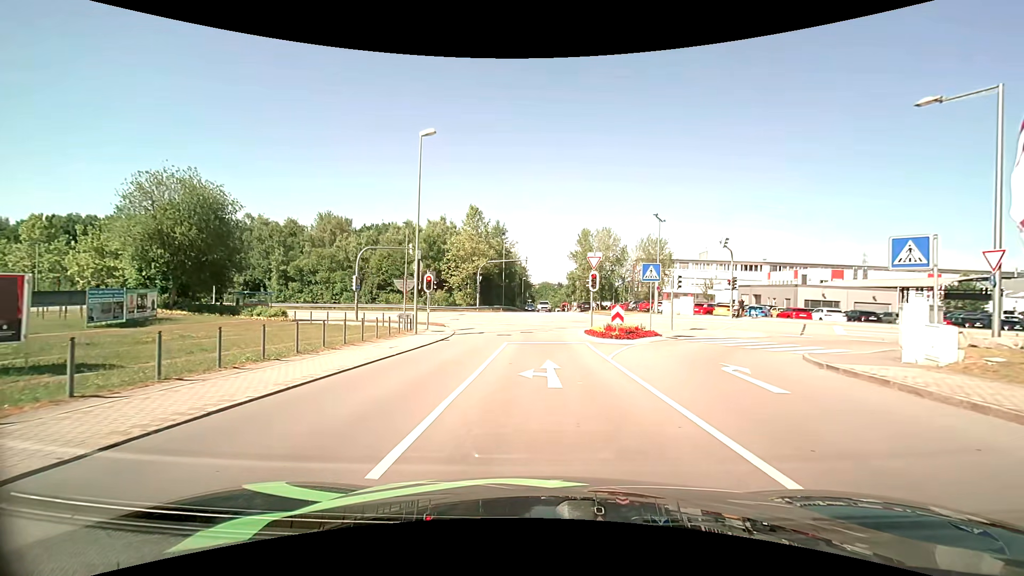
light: Day
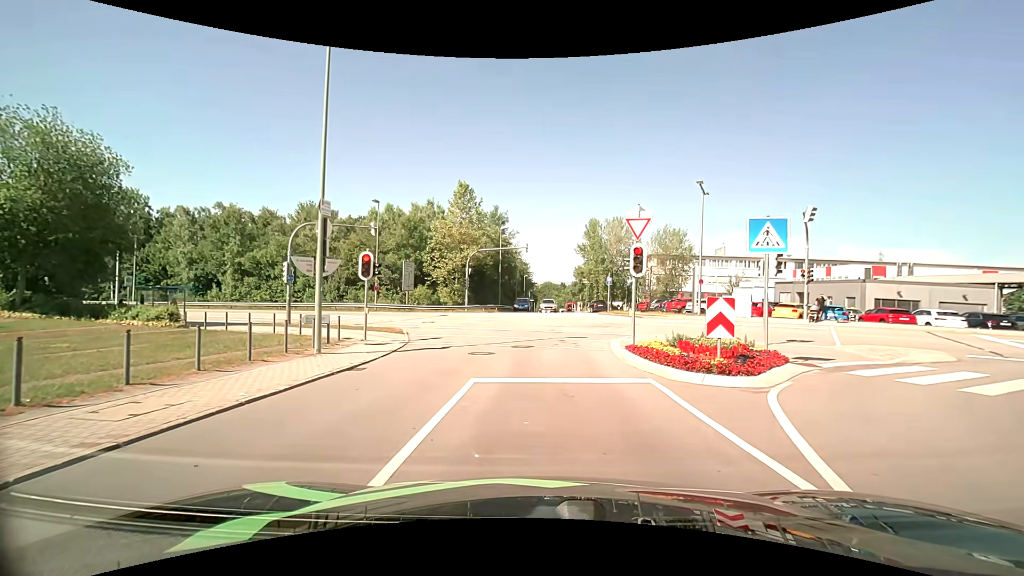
(0.0, +11.1) m; 0°
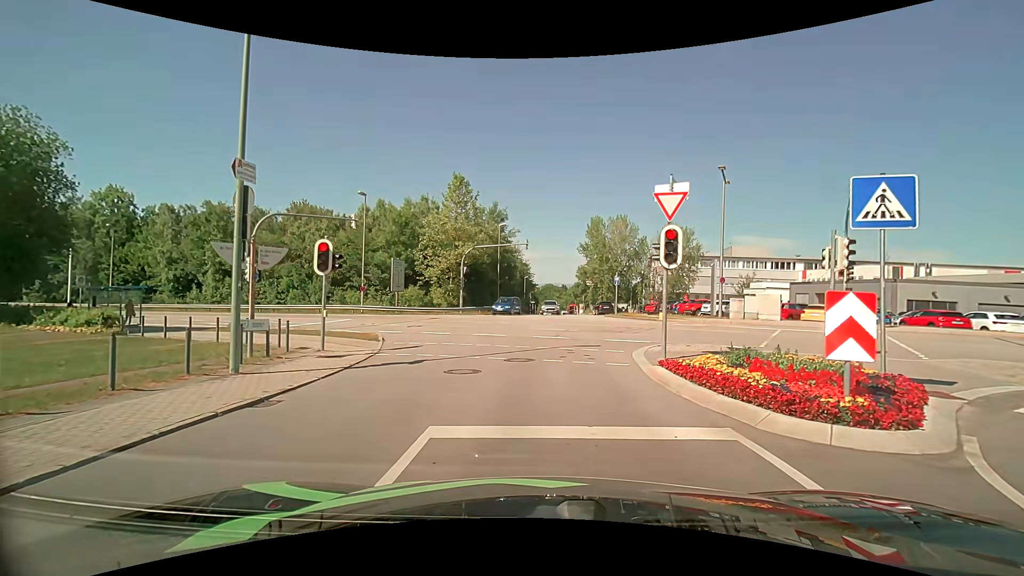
(0.0, +3.6) m; -1°
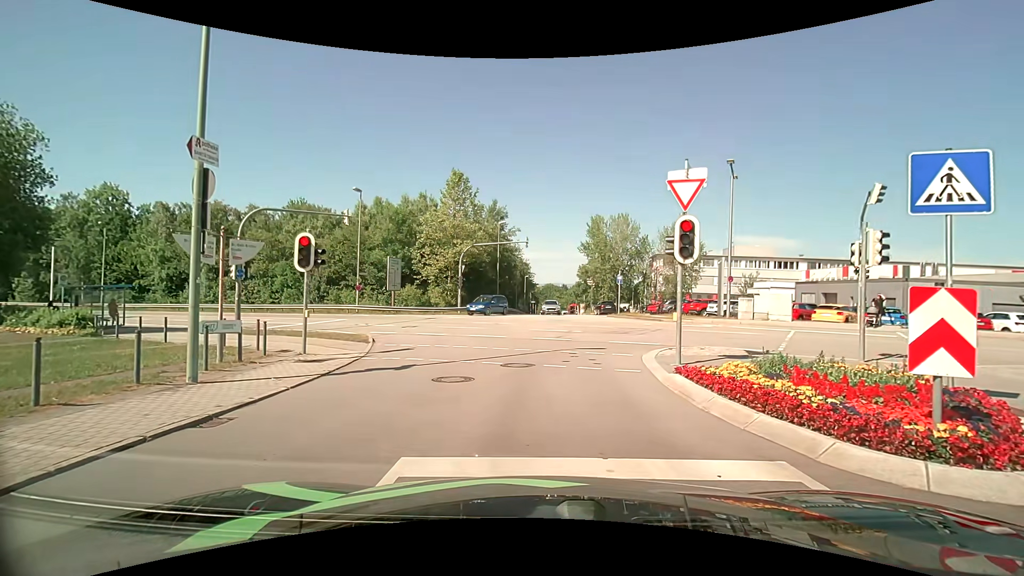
(0.0, +1.1) m; 0°
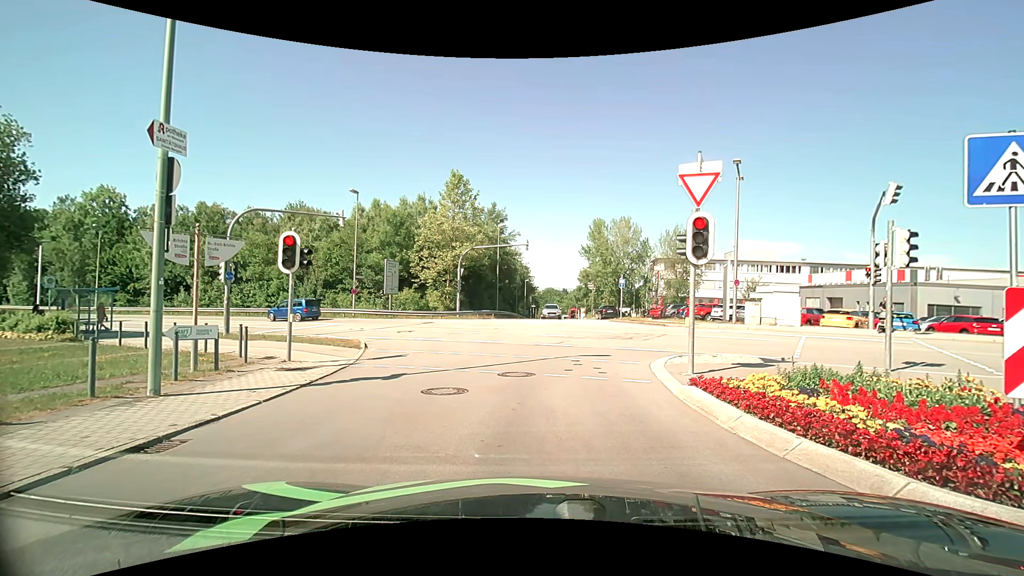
(0.0, +0.8) m; 0°
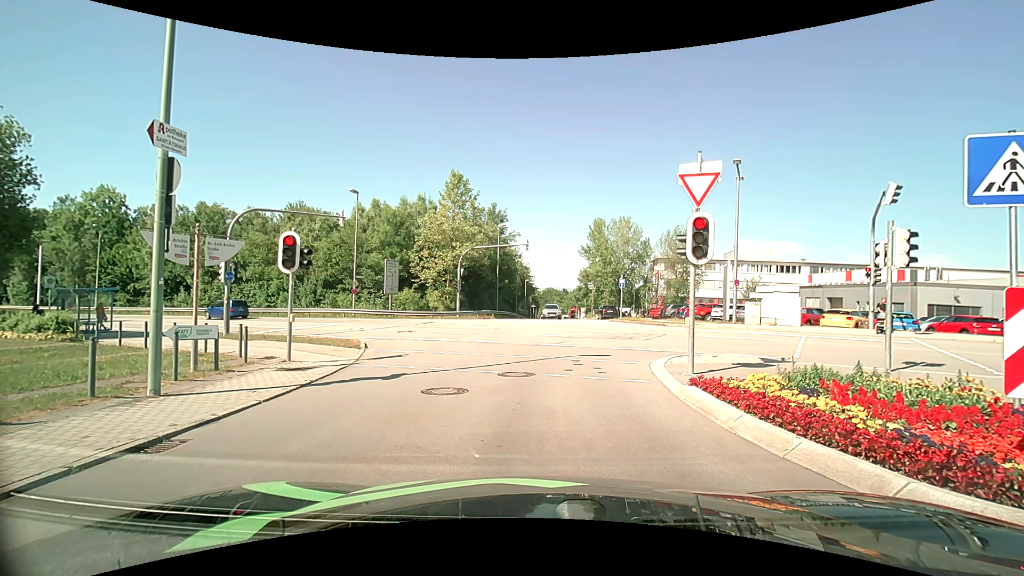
(0.0, 0.0) m; 0°
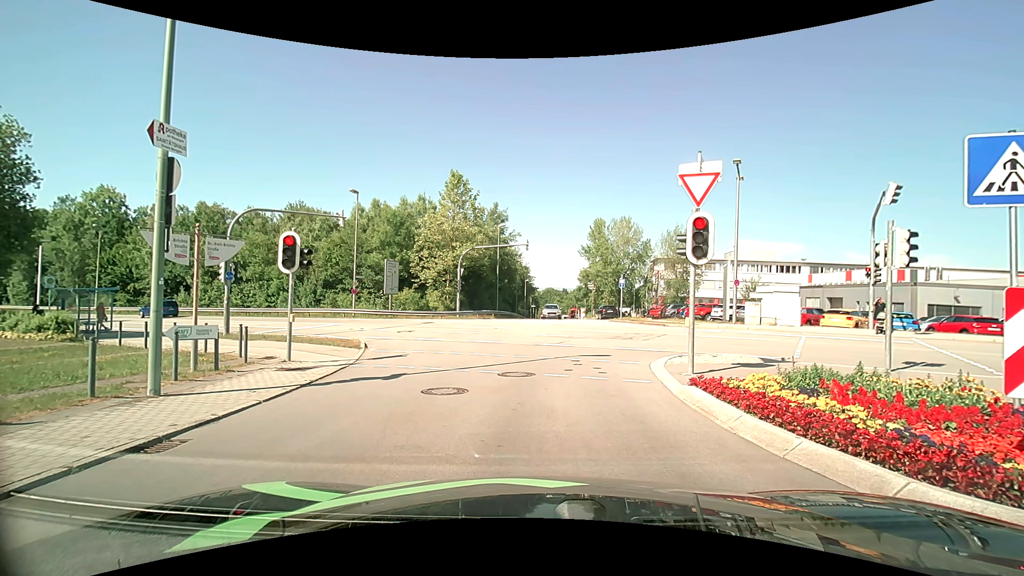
(0.0, 0.0) m; 0°
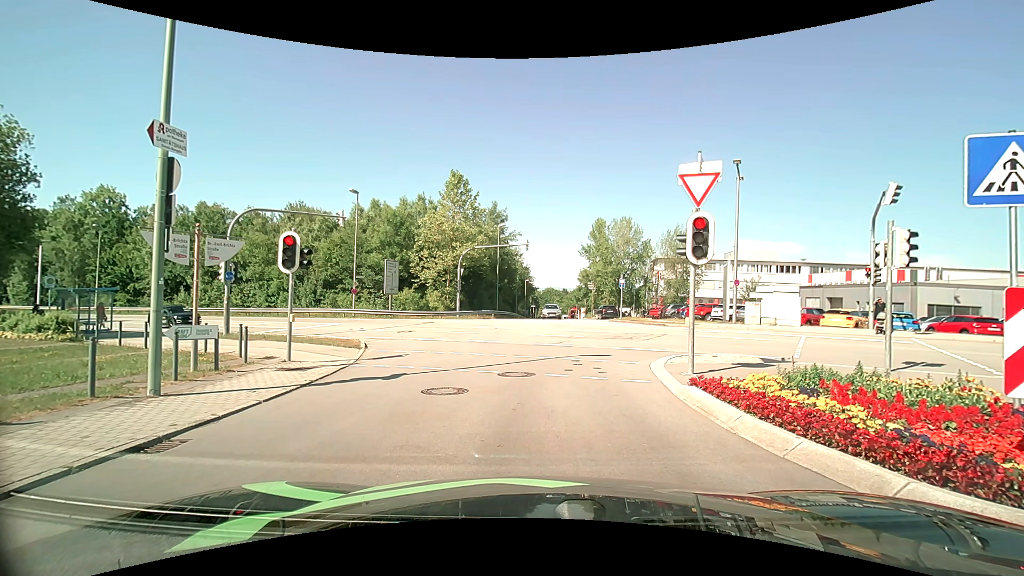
(0.0, 0.0) m; 0°
(0, +10) (-1, +20) (-4, +29) (-12, +36) (-20, +41) (-29, +45) (-39, +49) (-48, +53) (-57, +56) (-67, +59) m
